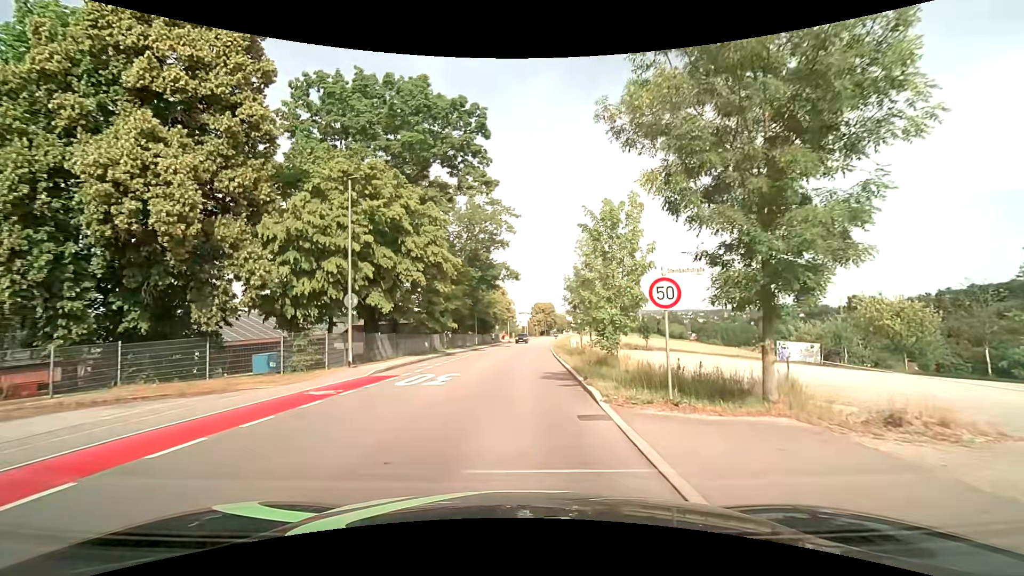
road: tertiary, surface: asphalt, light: Day
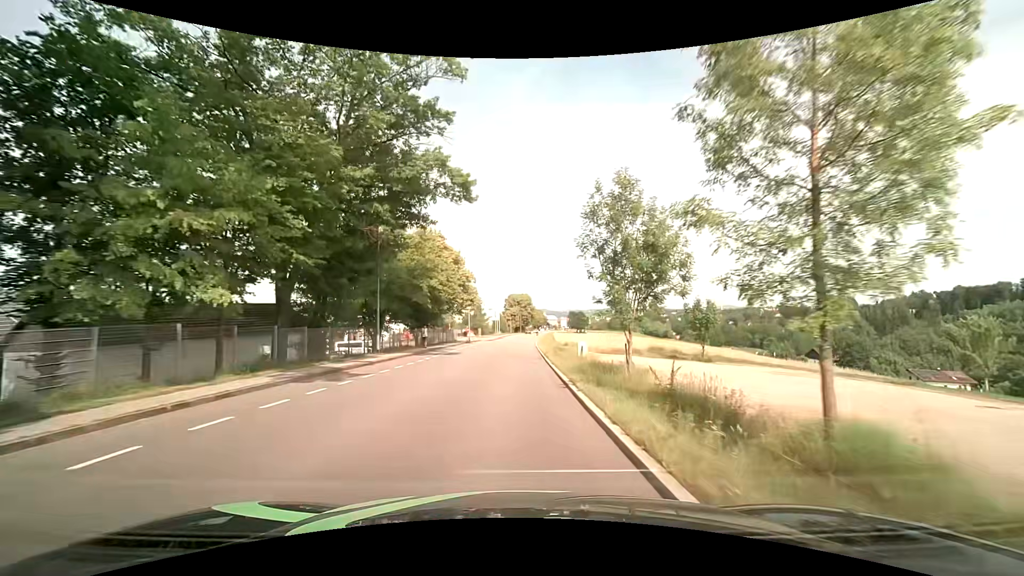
(+1.3, +33.3) m; +3°
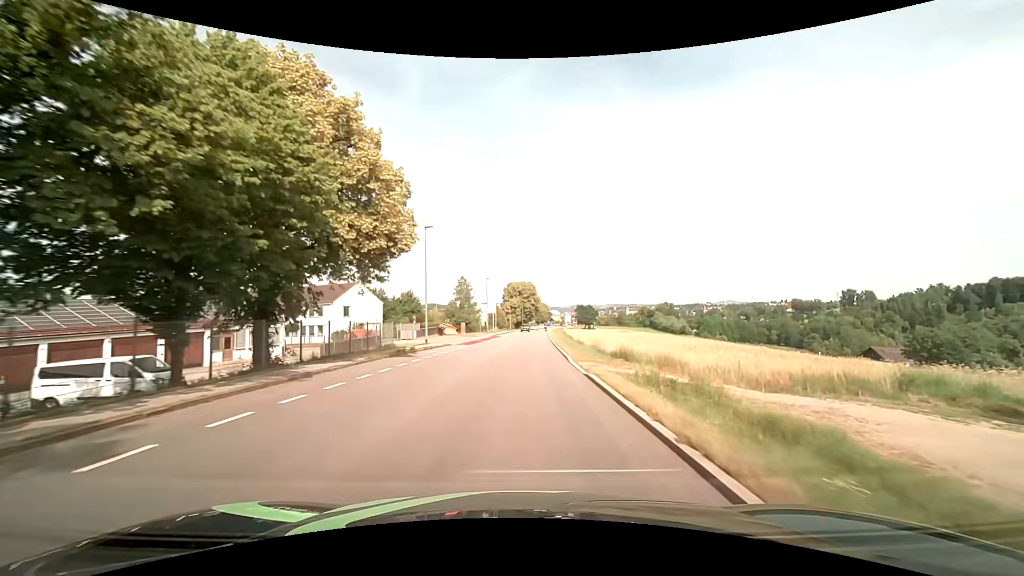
(0.0, +32.5) m; 0°
(0, +10) (0, +20) (+1, +30) (+1, +40) (+2, +50) (+2, +60) (+3, +70) (+4, +80) (+4, +90) (+5, +100) m
